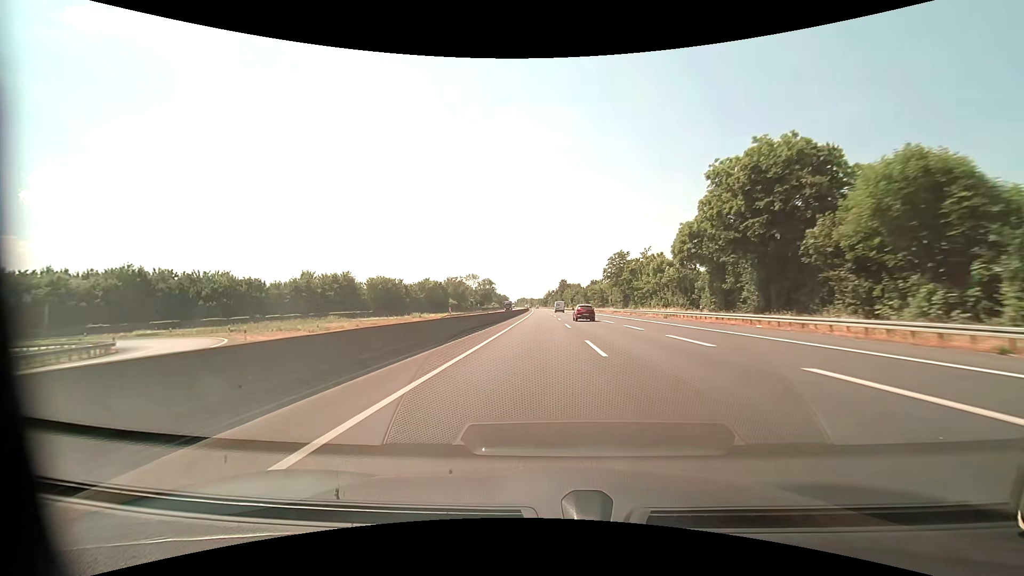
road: motorway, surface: asphalt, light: Day
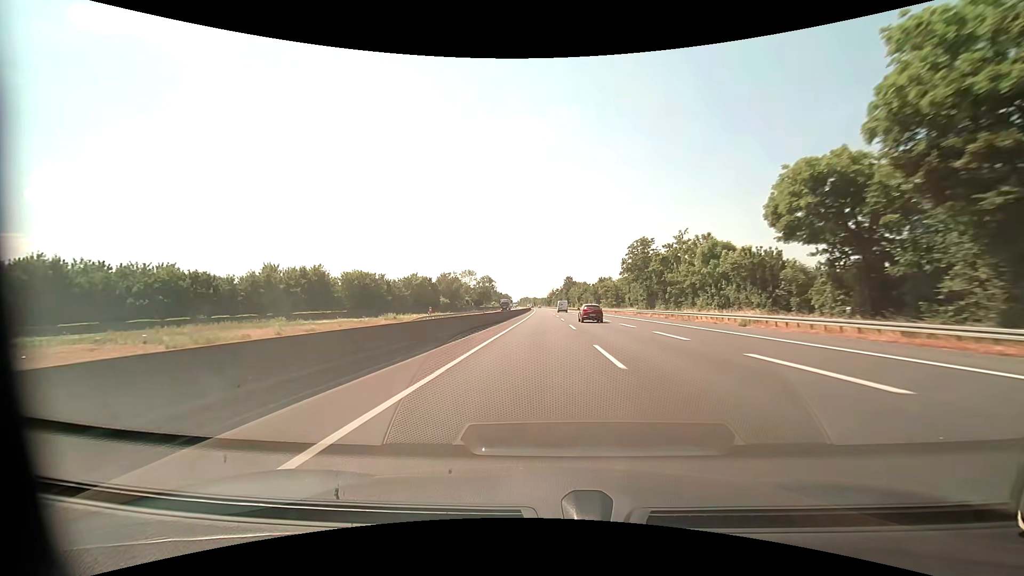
(-0.1, +20.6) m; -1°
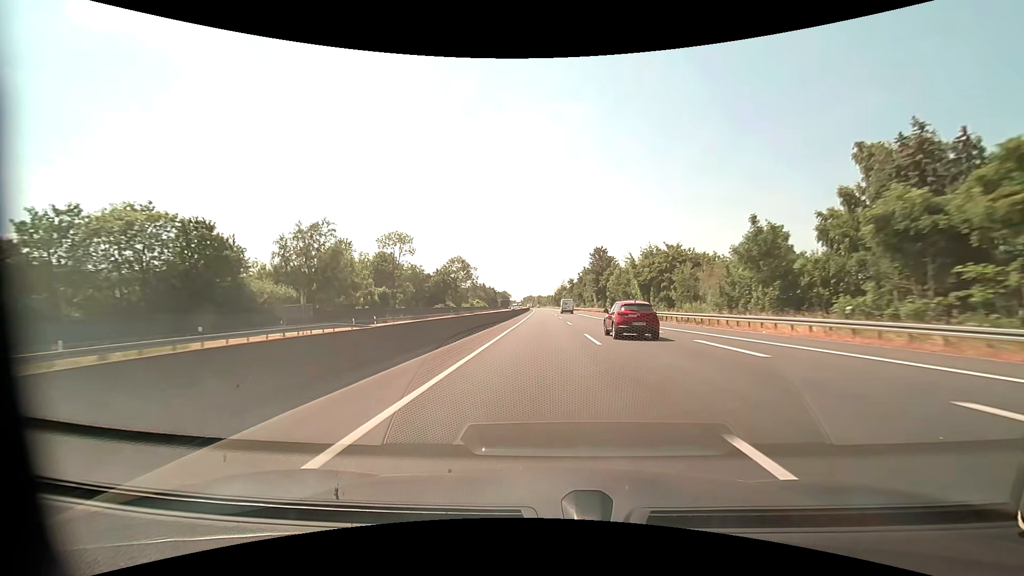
(-0.5, +103.1) m; -1°
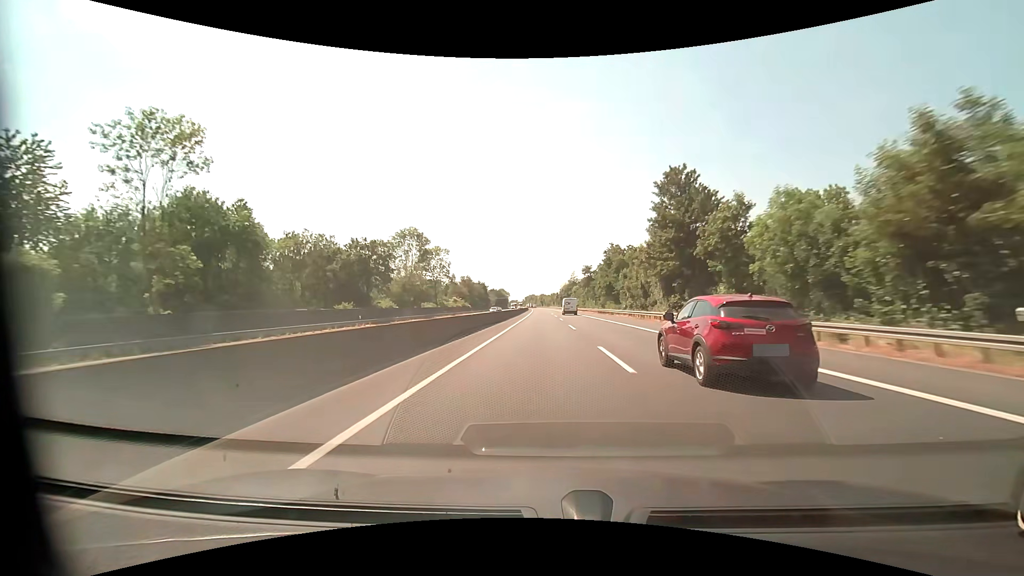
(-0.2, +61.9) m; 0°
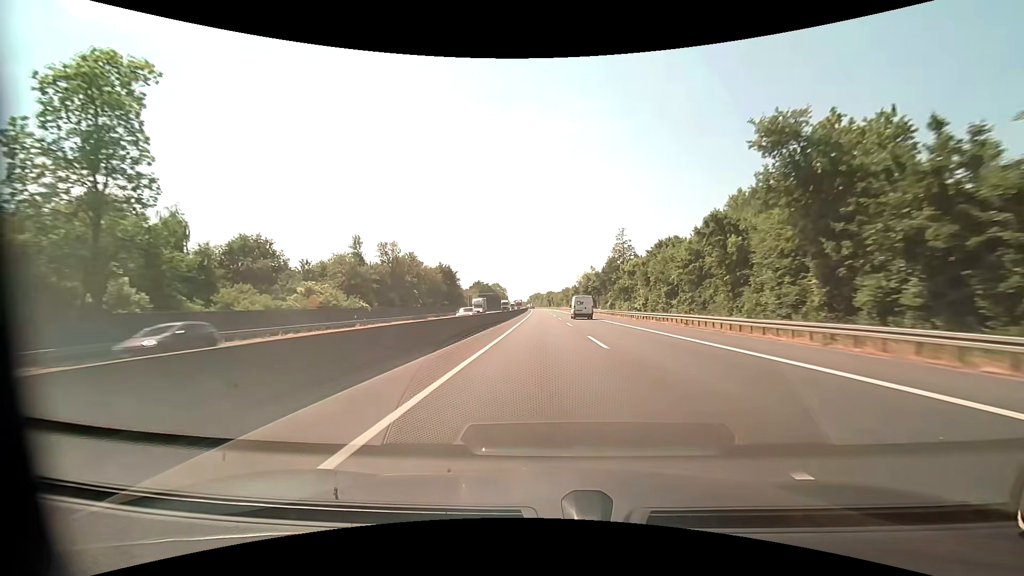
(-1.4, +103.2) m; -1°
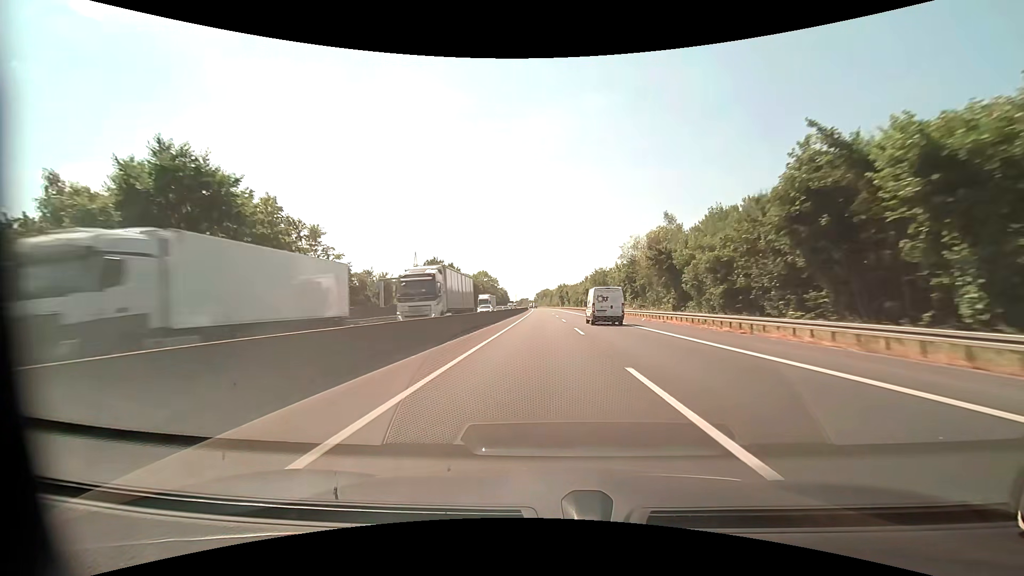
(-0.4, +103.2) m; -1°
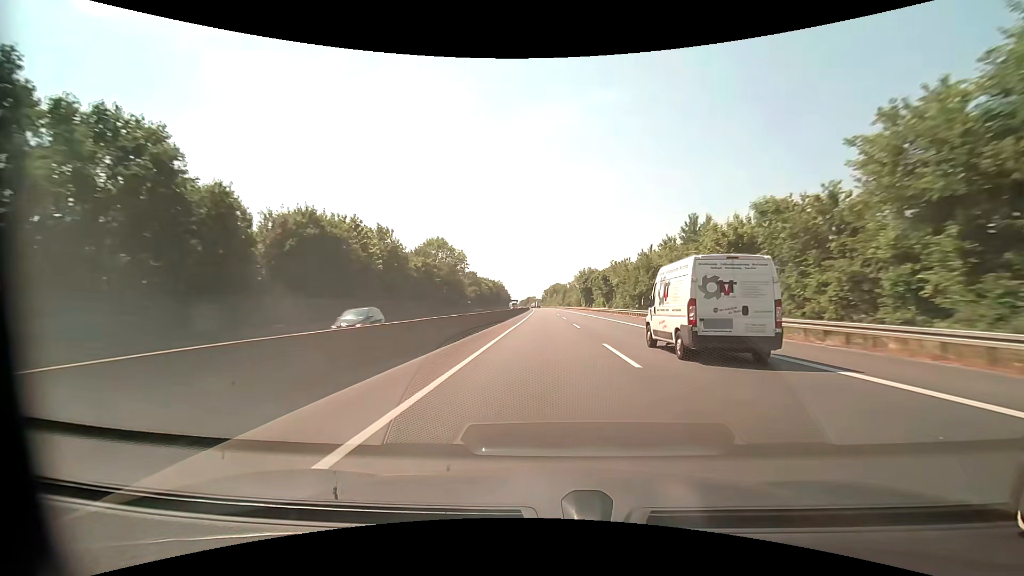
(-1.5, +103.2) m; -1°
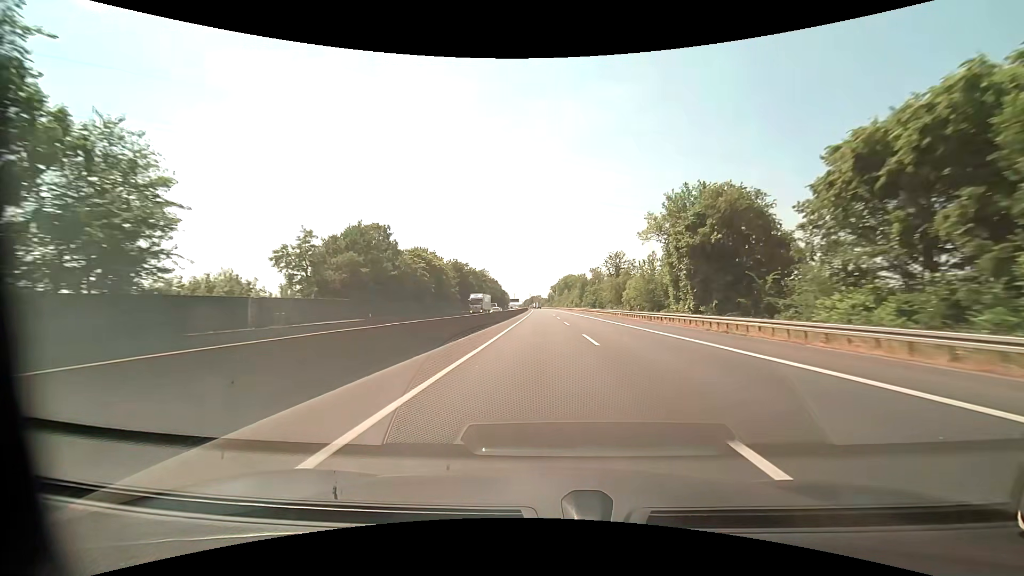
(-0.6, +103.1) m; -1°
(0, +10) (0, +20) (0, +30) (0, +40) (0, +50) (0, +60) (0, +70) (0, +80) (0, +90) (-1, +100) m
